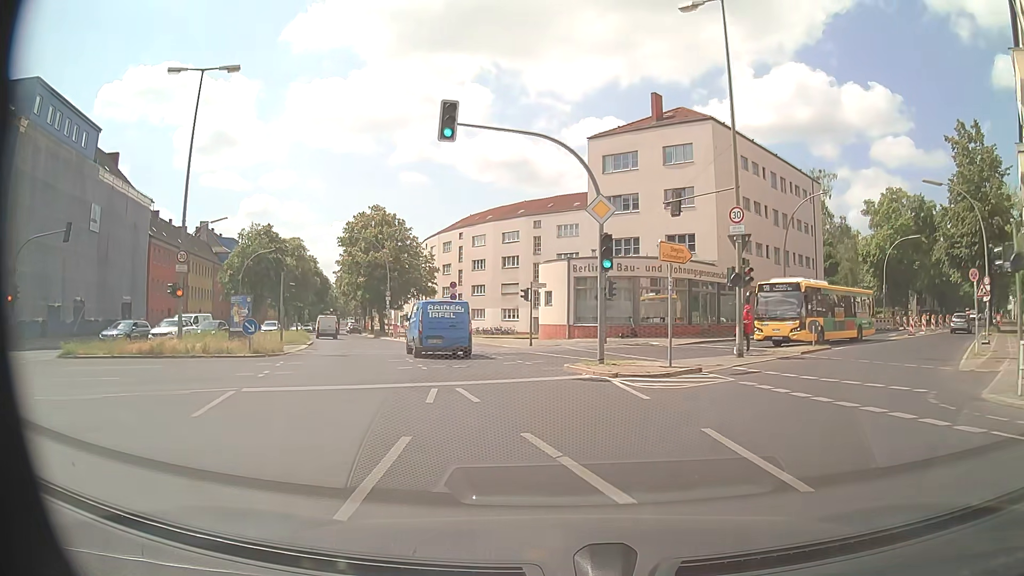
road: secondary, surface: asphalt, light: Day
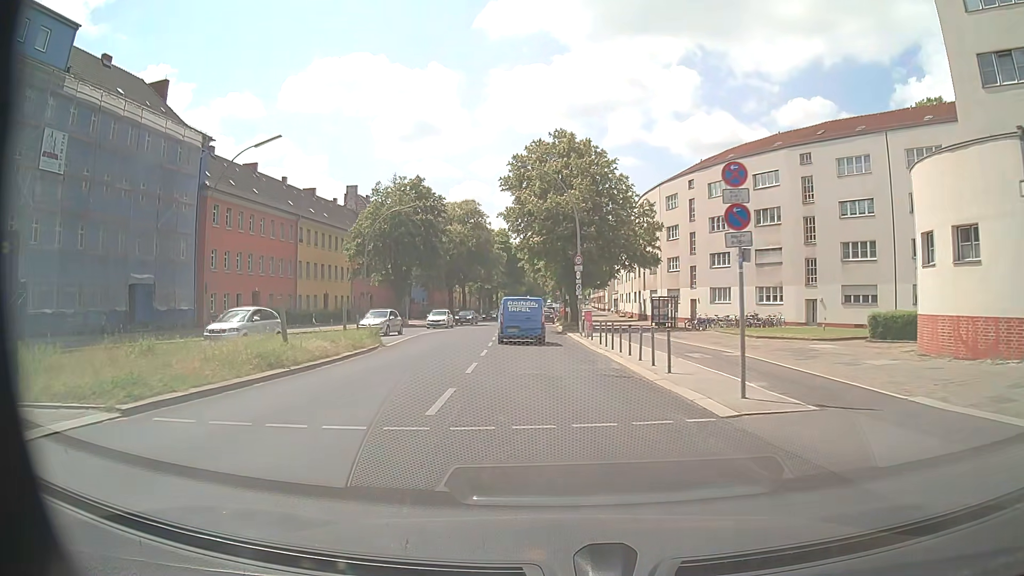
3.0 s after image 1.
(-4.7, +27.0) m; -19°
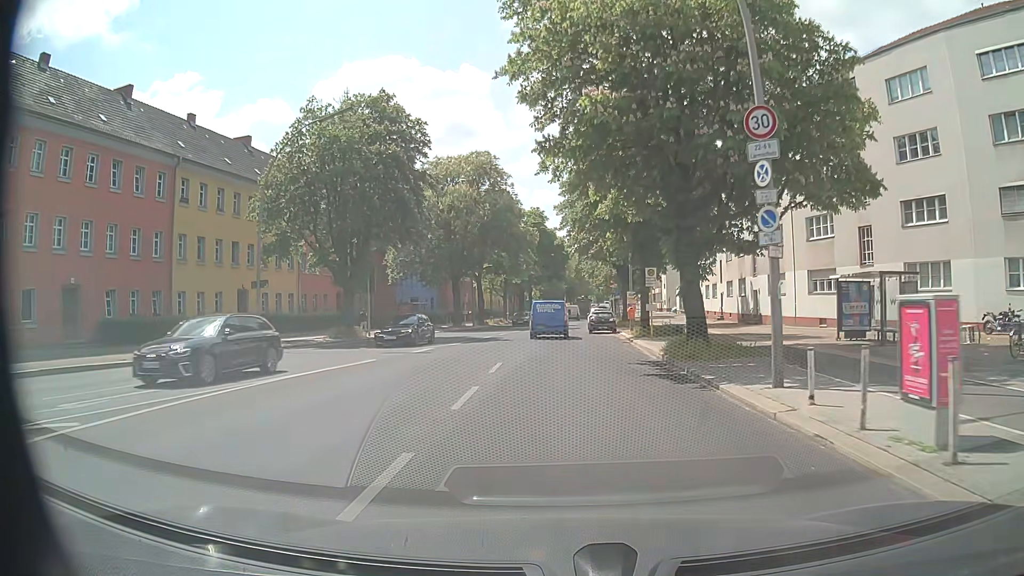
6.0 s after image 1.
(-1.6, +29.4) m; -4°
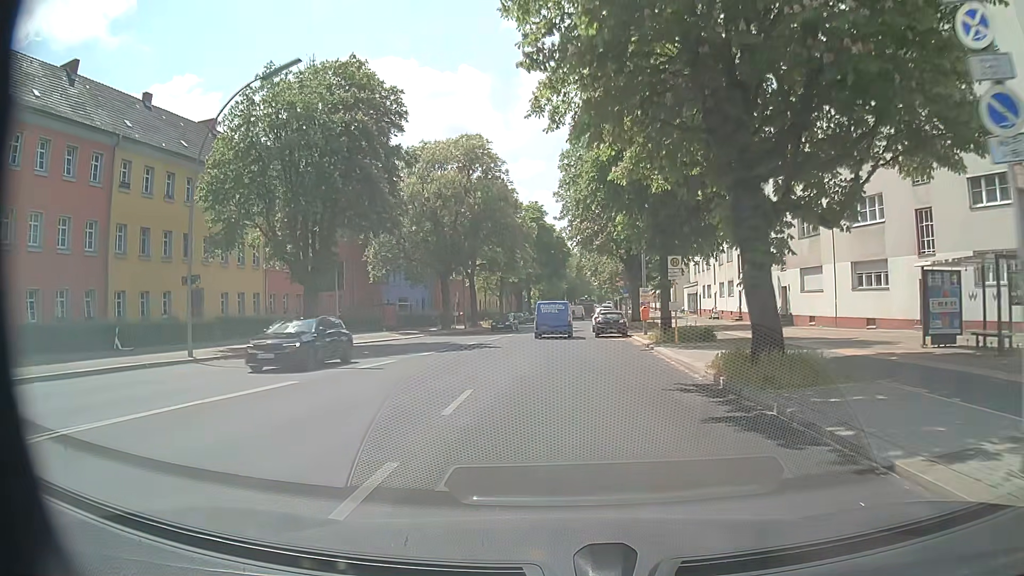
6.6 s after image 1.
(0.0, +6.5) m; 0°
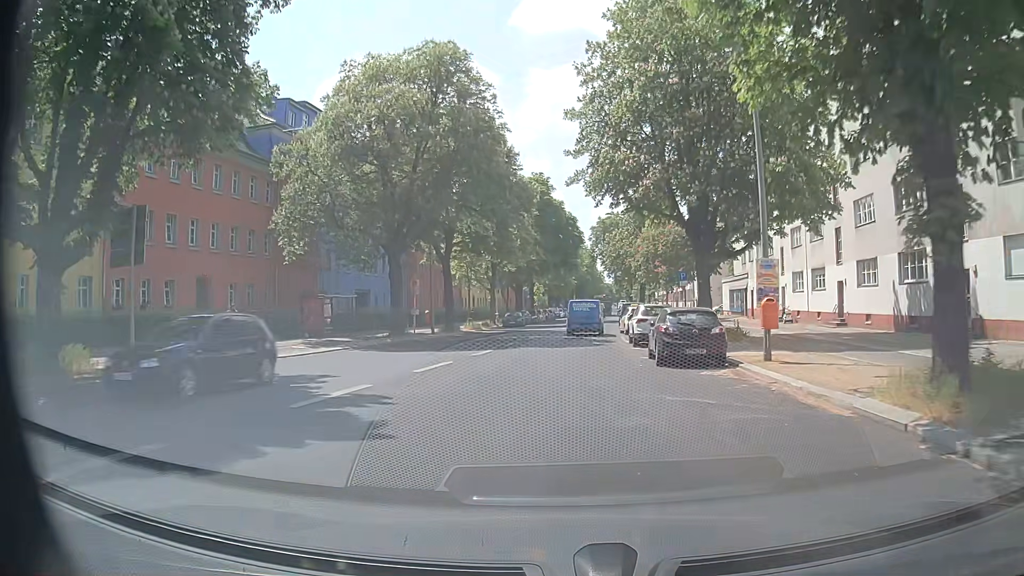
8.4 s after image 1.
(-0.3, +19.7) m; 0°
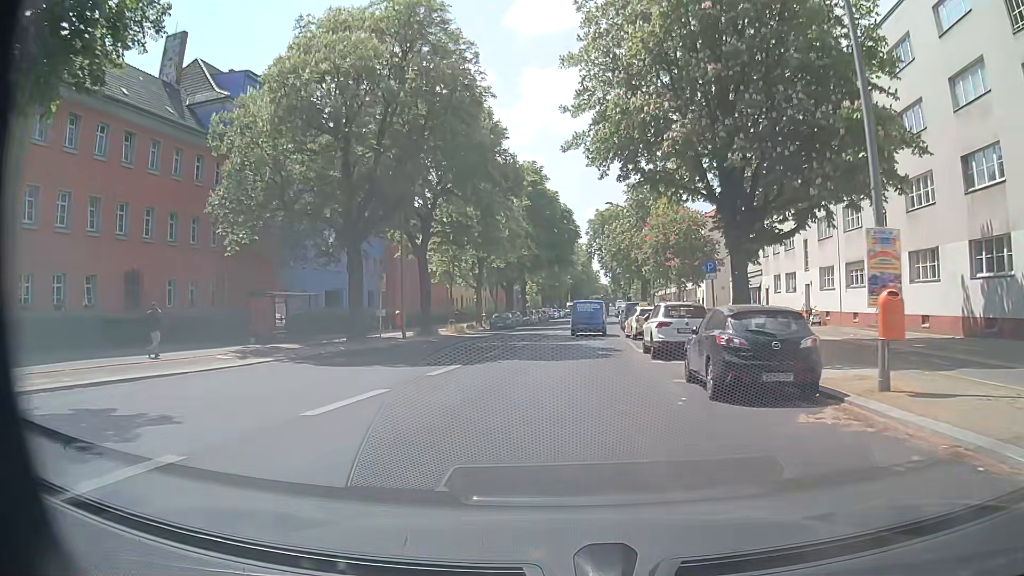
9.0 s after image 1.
(-0.1, +6.4) m; 0°
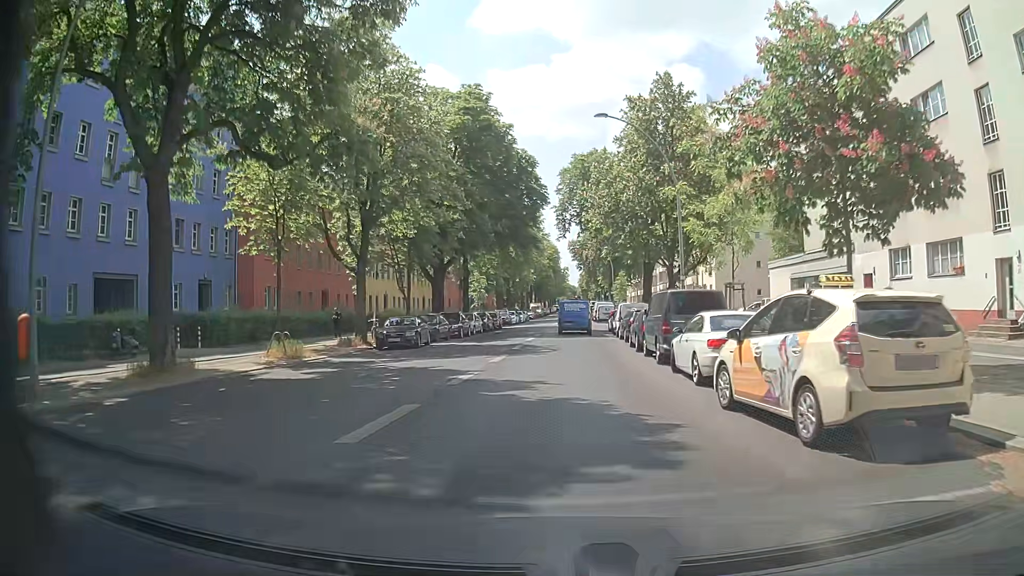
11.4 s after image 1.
(+0.7, +25.6) m; +3°
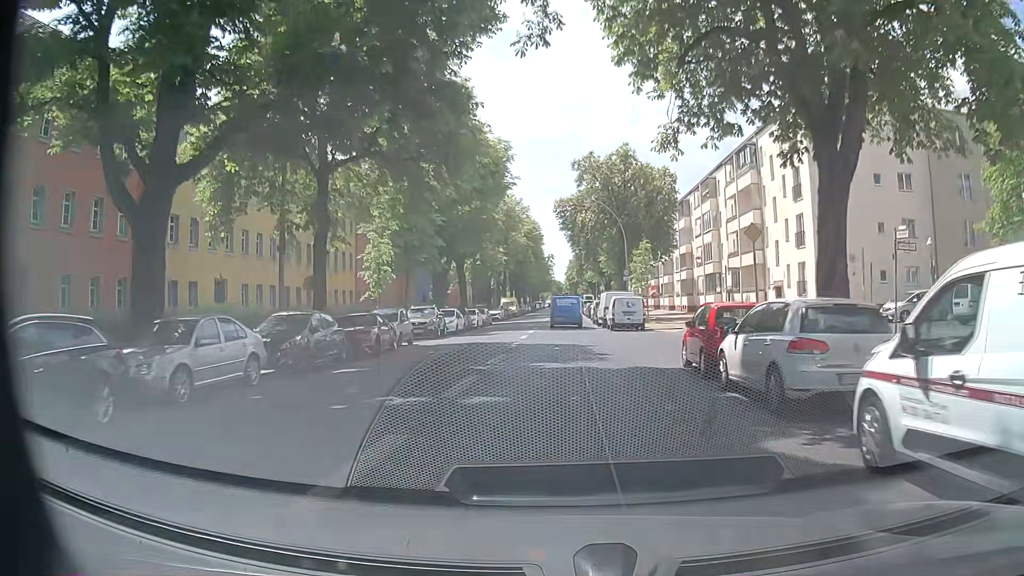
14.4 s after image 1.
(+0.7, +32.9) m; +1°
(0, +10) (0, +20) (0, +30) (+1, +40) (+1, +50) (+1, +60) (+1, +70) (+2, +80) (+2, +90) (+2, +100) m
